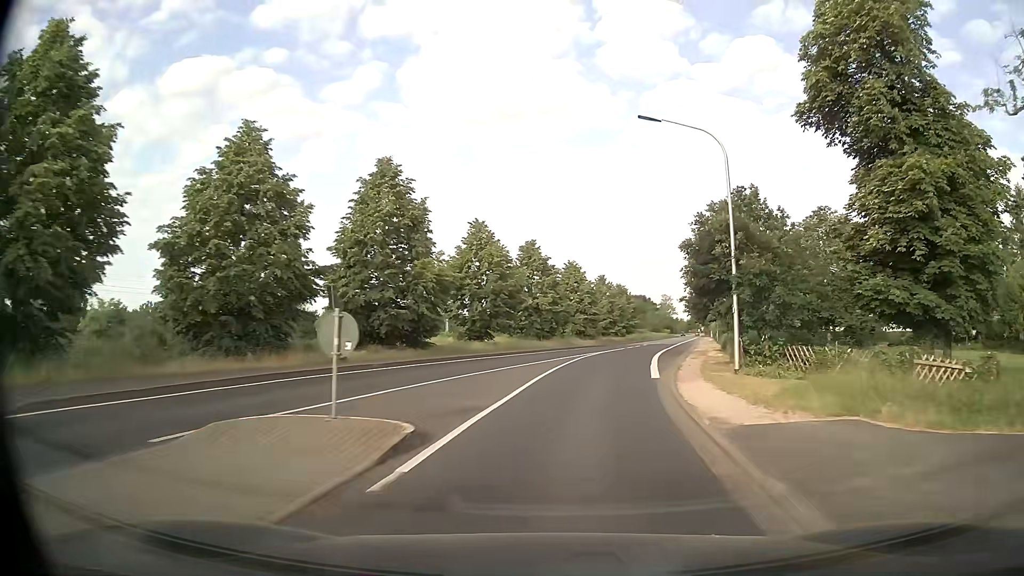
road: secondary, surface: asphalt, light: Day
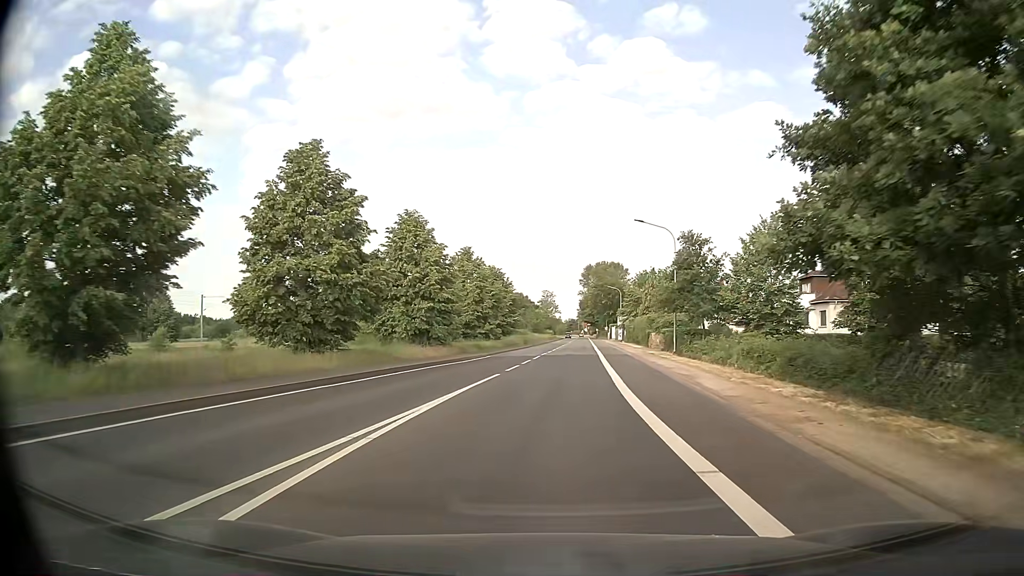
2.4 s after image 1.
(+3.7, +33.4) m; +11°
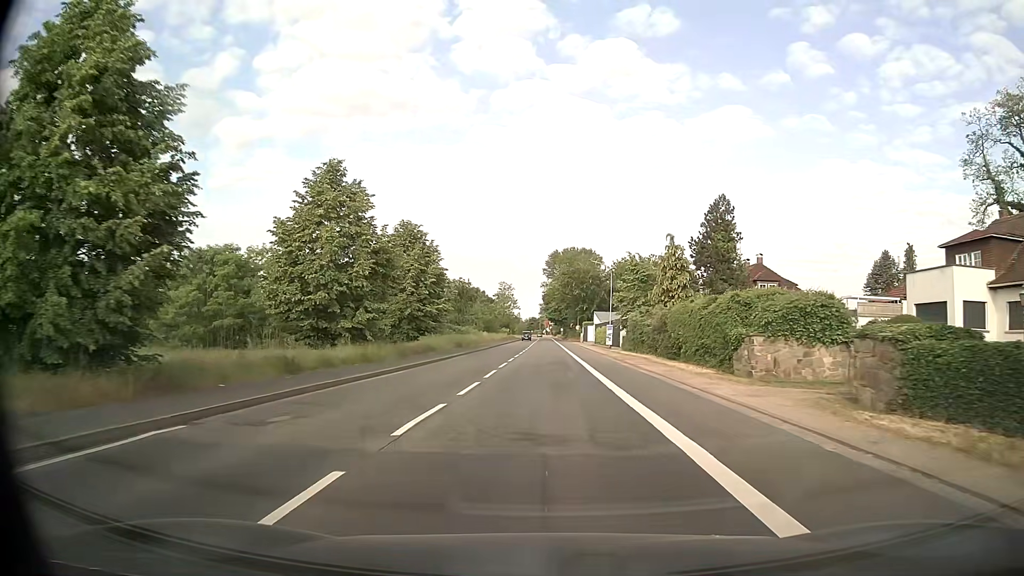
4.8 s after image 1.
(+1.2, +33.7) m; +3°
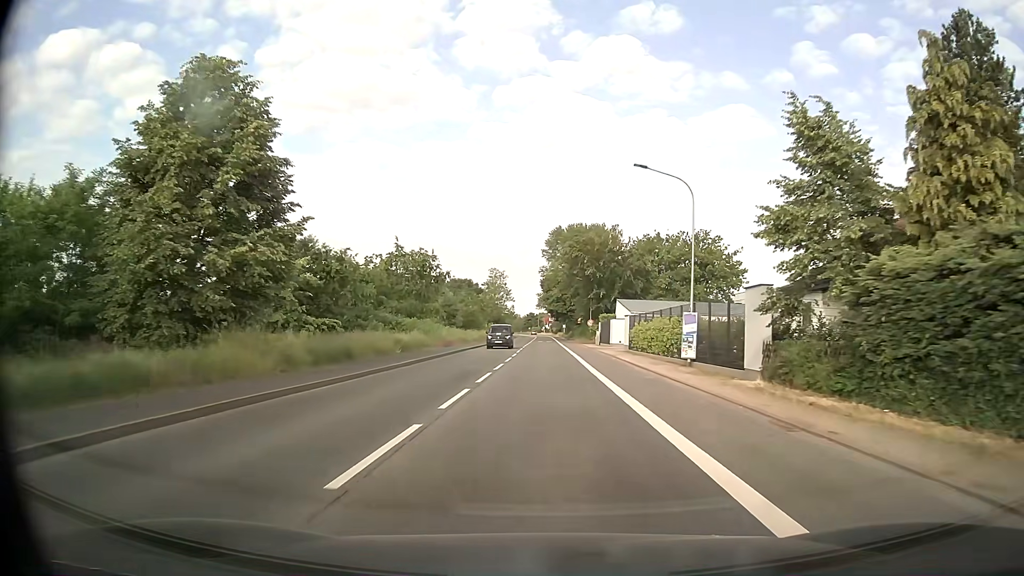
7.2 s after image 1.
(+0.4, +33.5) m; +1°
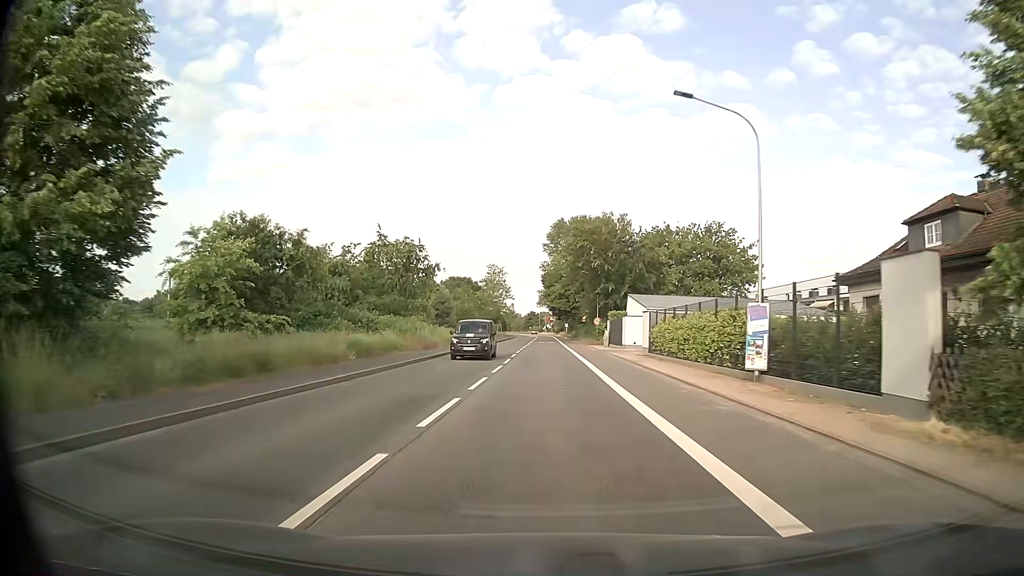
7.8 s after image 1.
(-0.1, +8.4) m; 0°
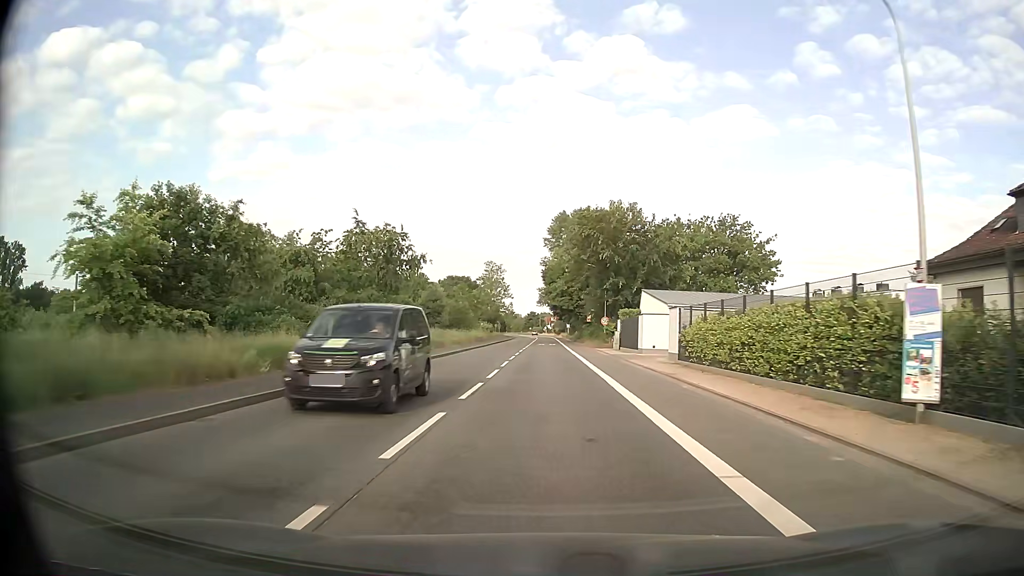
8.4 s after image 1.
(0.0, +8.3) m; 0°
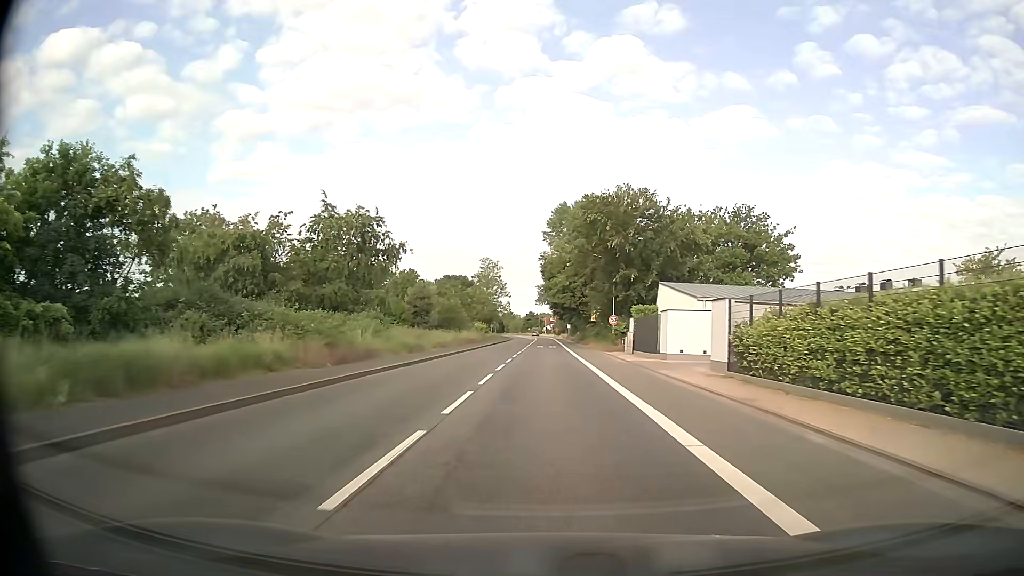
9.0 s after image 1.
(0.0, +8.3) m; 0°
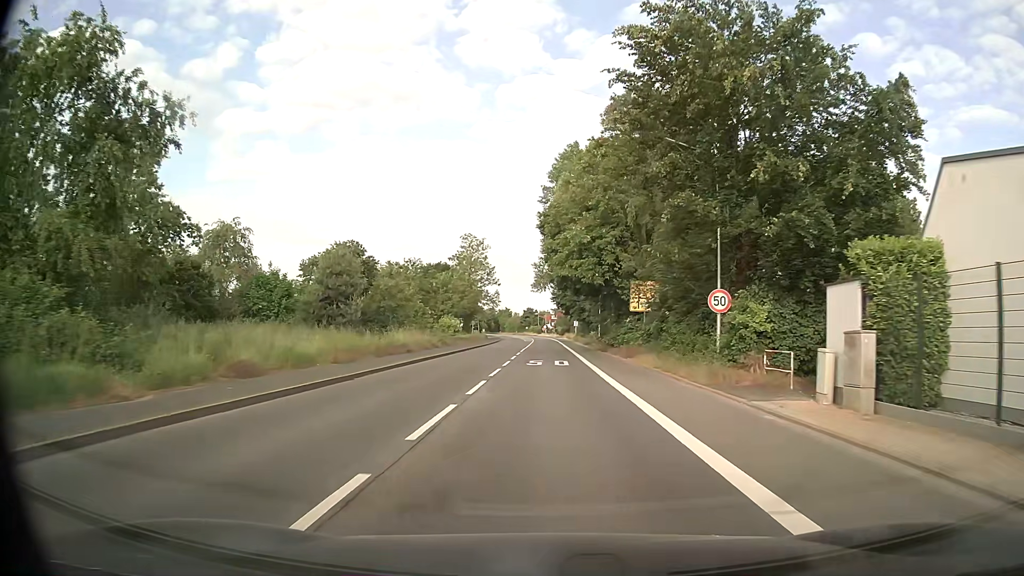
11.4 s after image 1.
(-0.1, +33.2) m; 0°
(0, +10) (0, +20) (0, +30) (0, +40) (0, +50) (0, +60) (0, +70) (0, +80) (0, +90) (0, +100) m
